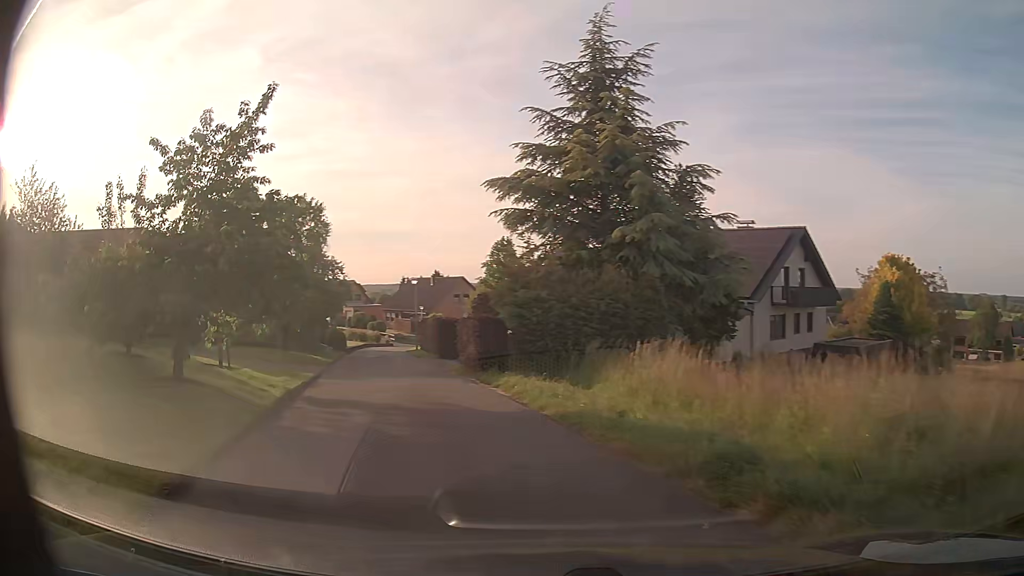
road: residential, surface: asphalt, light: Day
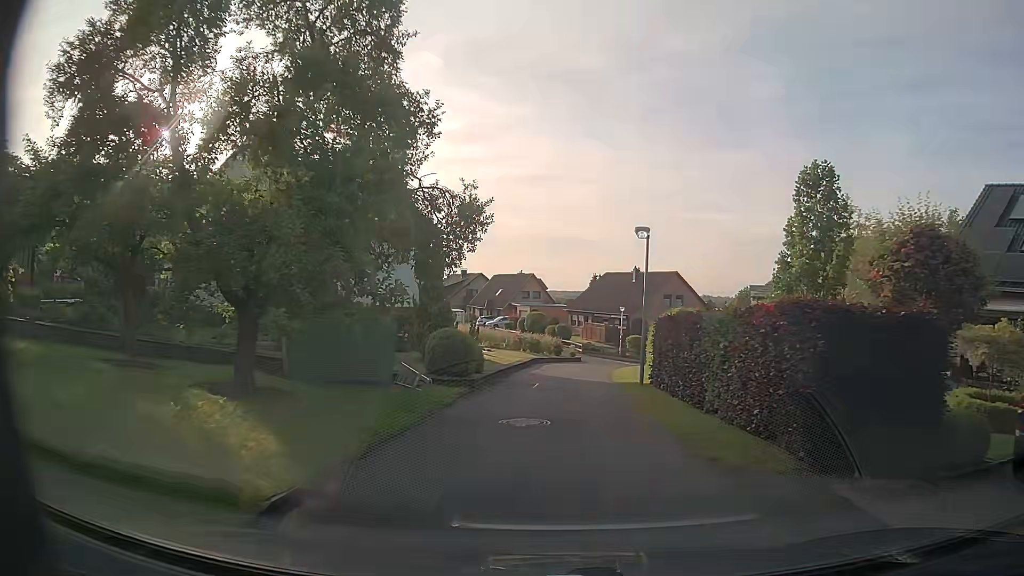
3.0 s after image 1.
(-4.8, +22.8) m; -16°
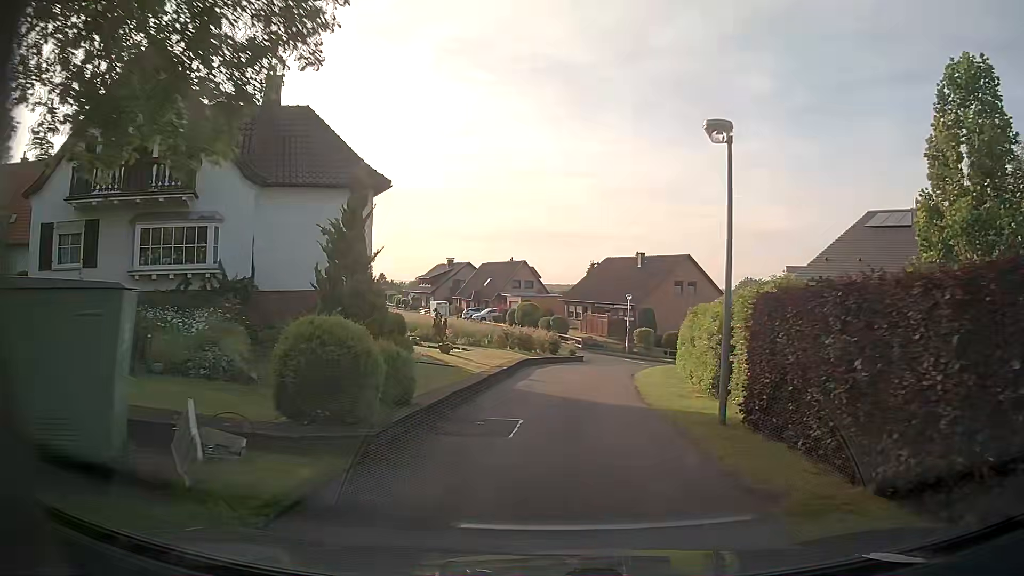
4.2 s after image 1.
(+0.2, +9.2) m; +1°
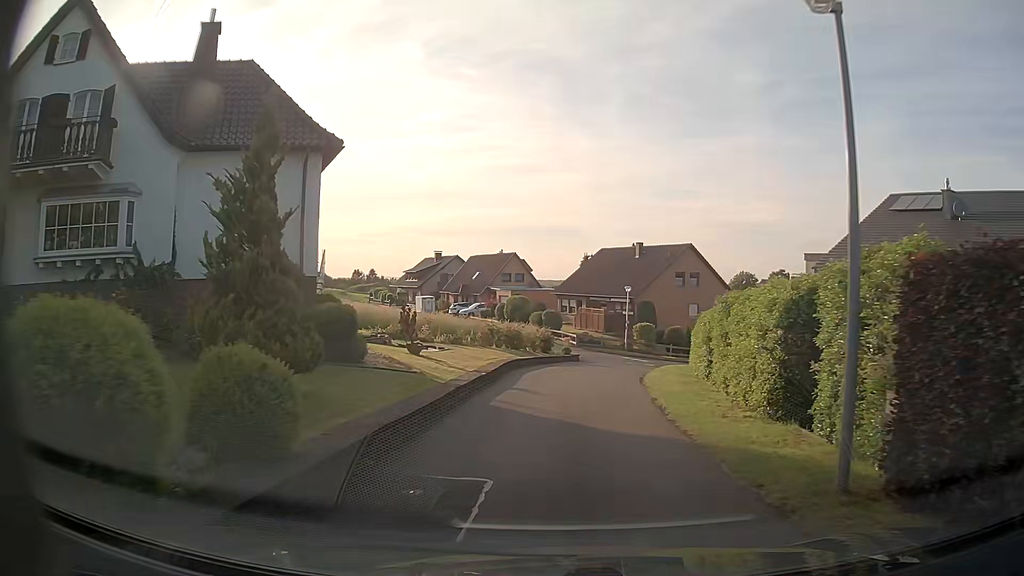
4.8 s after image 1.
(0.0, +4.4) m; +1°
(0, +10) (+1, +20) (+3, +30) (+6, +39) (+13, +46) (+21, +51) (+30, +56) (+39, +61) (+47, +66) (+56, +71) m
